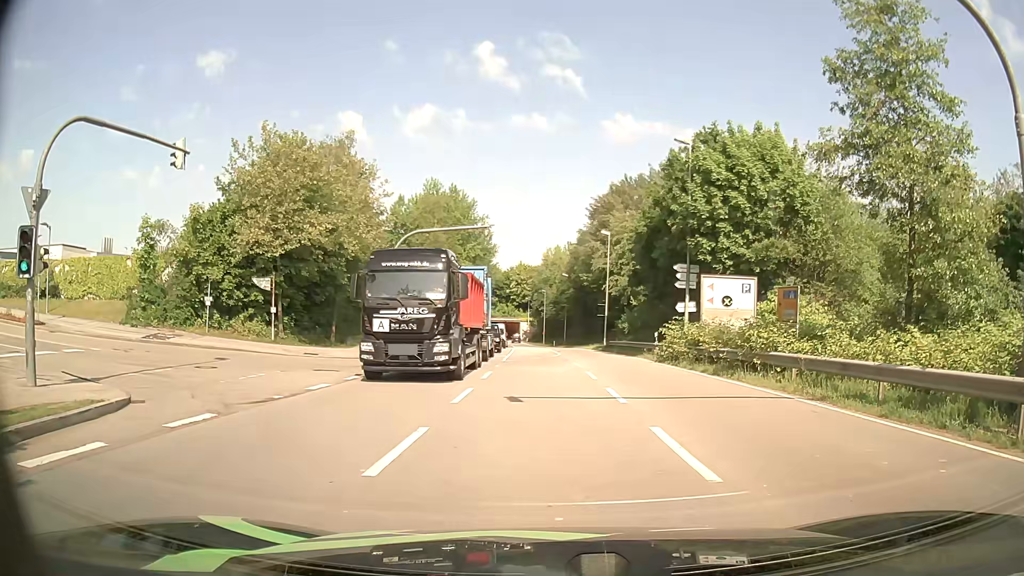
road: secondary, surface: asphalt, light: Day
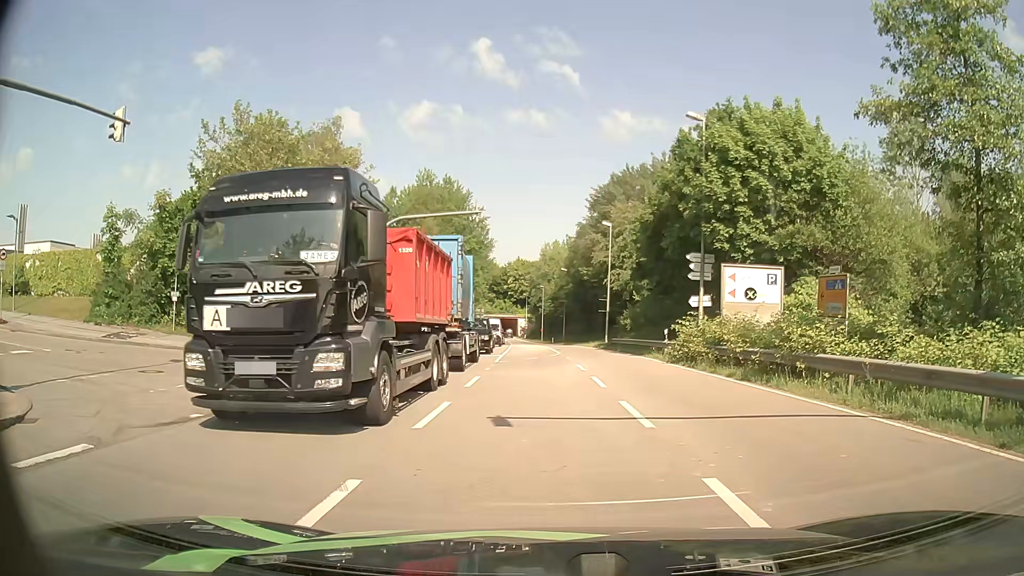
(0.0, +3.3) m; +1°
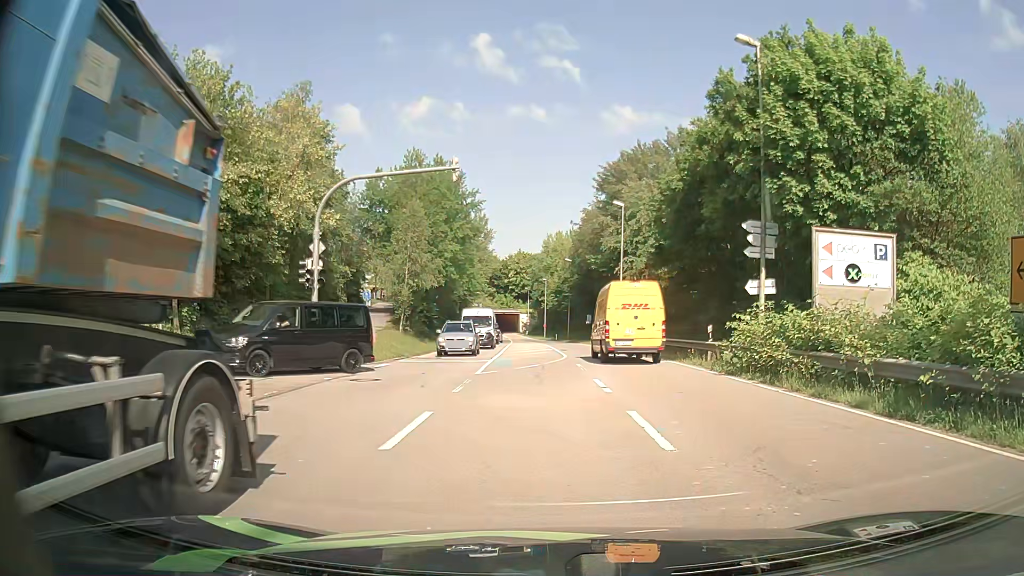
(0.0, +7.6) m; 0°
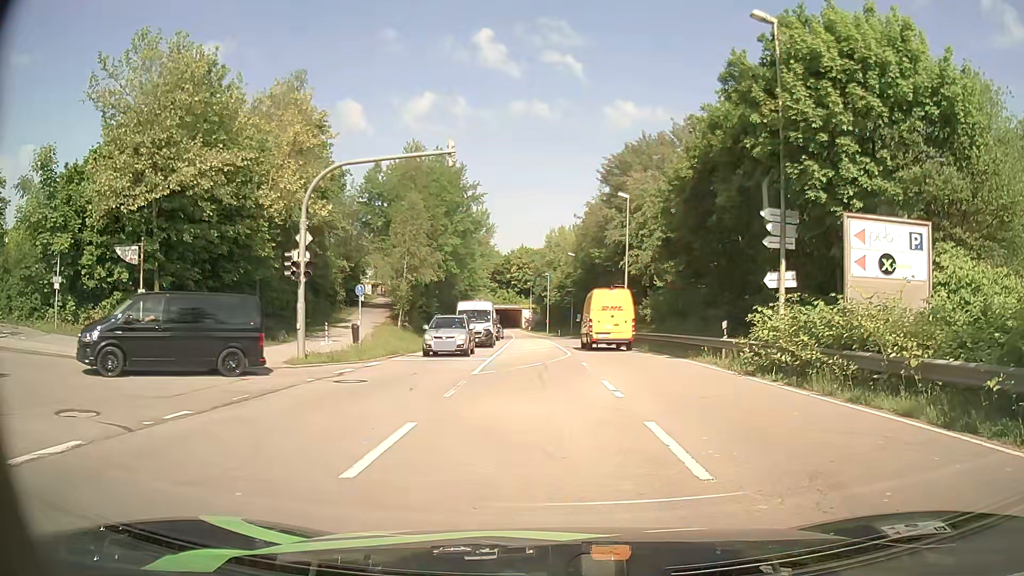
(0.0, +1.4) m; -3°
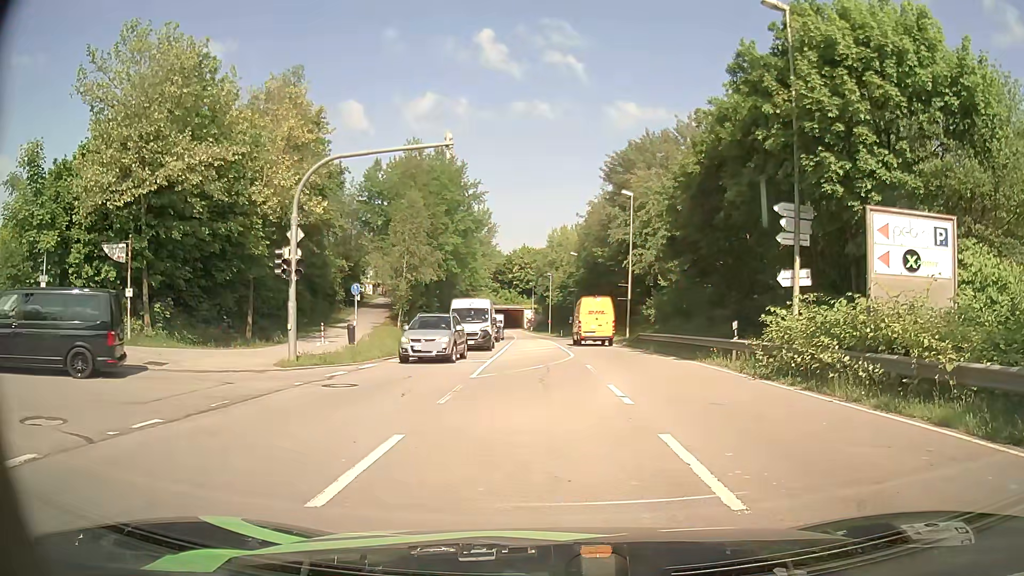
(0.0, +0.8) m; +1°
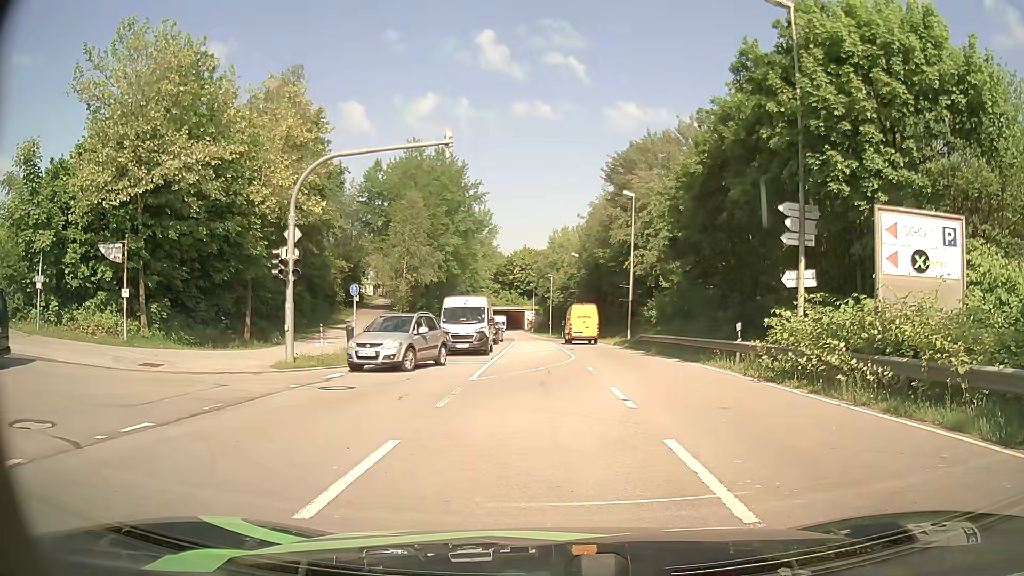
(0.0, +0.3) m; 0°
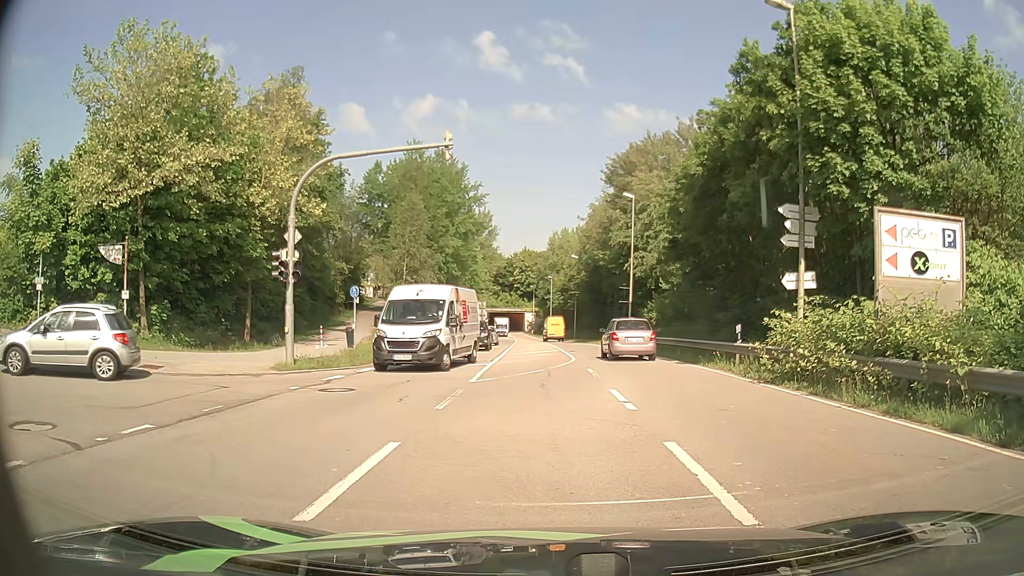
(0.0, +0.1) m; 0°
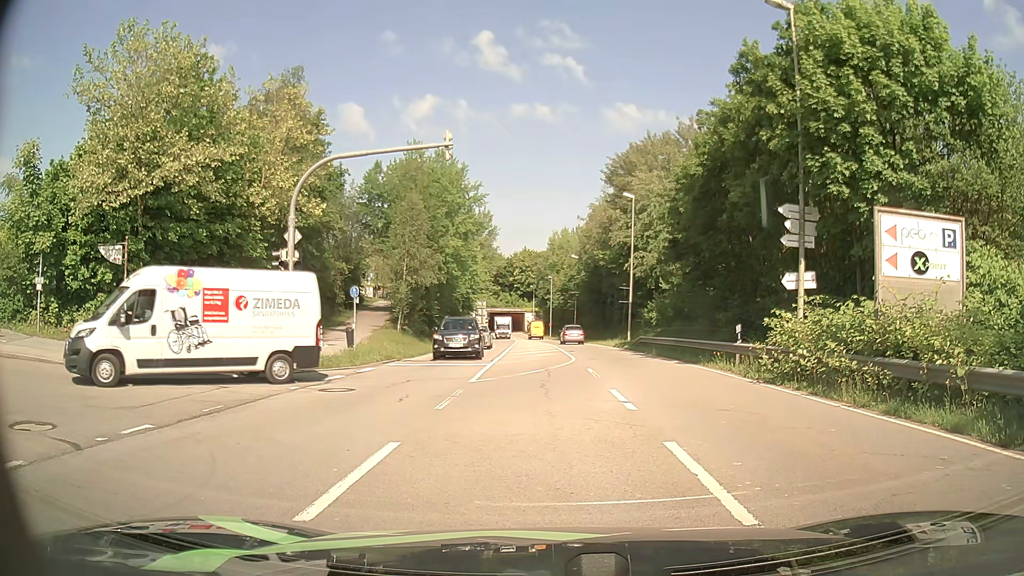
(0.0, 0.0) m; 0°
(-2, +9) (-12, +12) (-22, +13) (-32, +13) (-42, +14) (-52, +14) (-62, +14) (-72, +14) (-82, +13) (-92, +13) m
